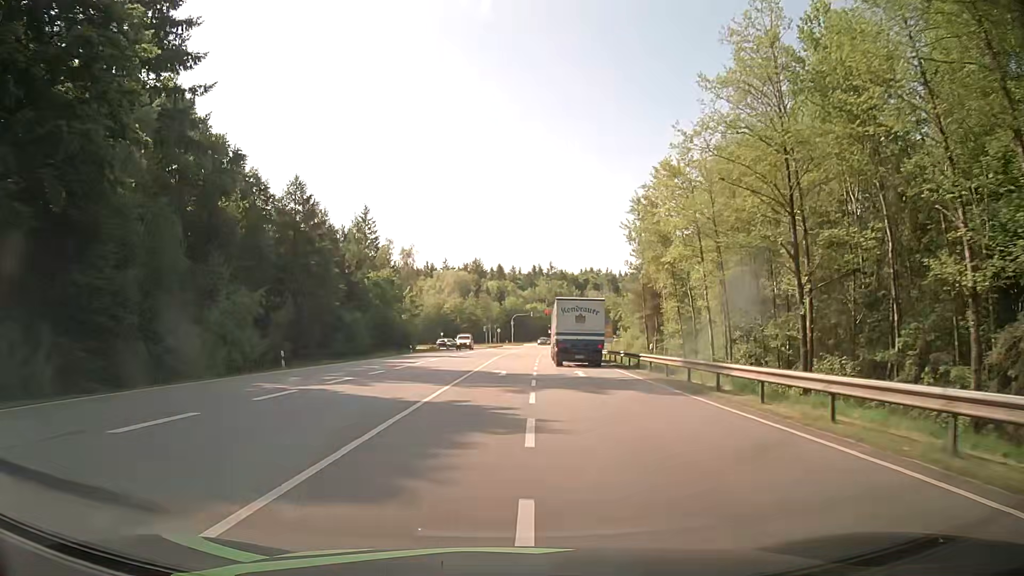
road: secondary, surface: asphalt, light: Day
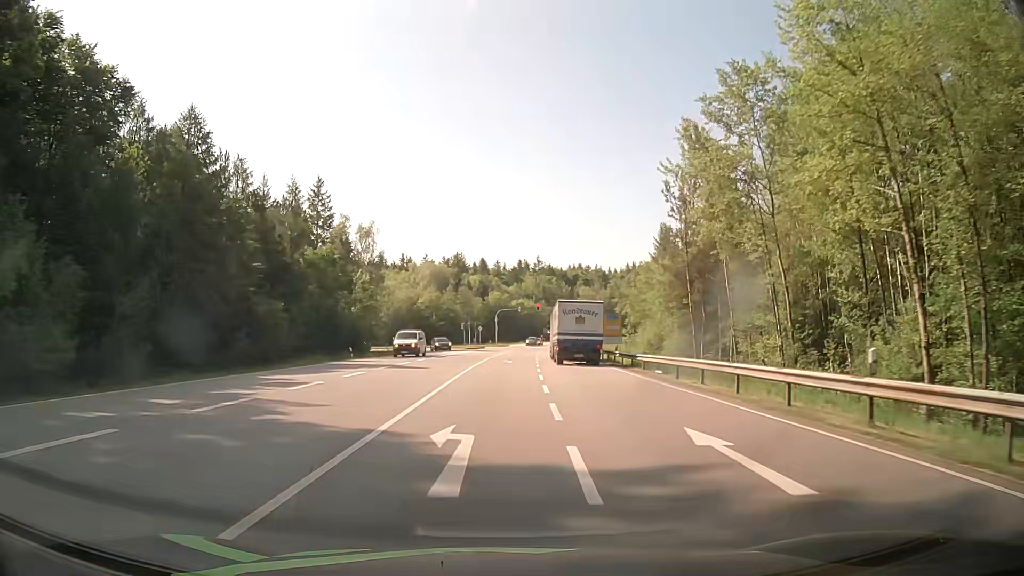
(+0.2, +20.7) m; +2°
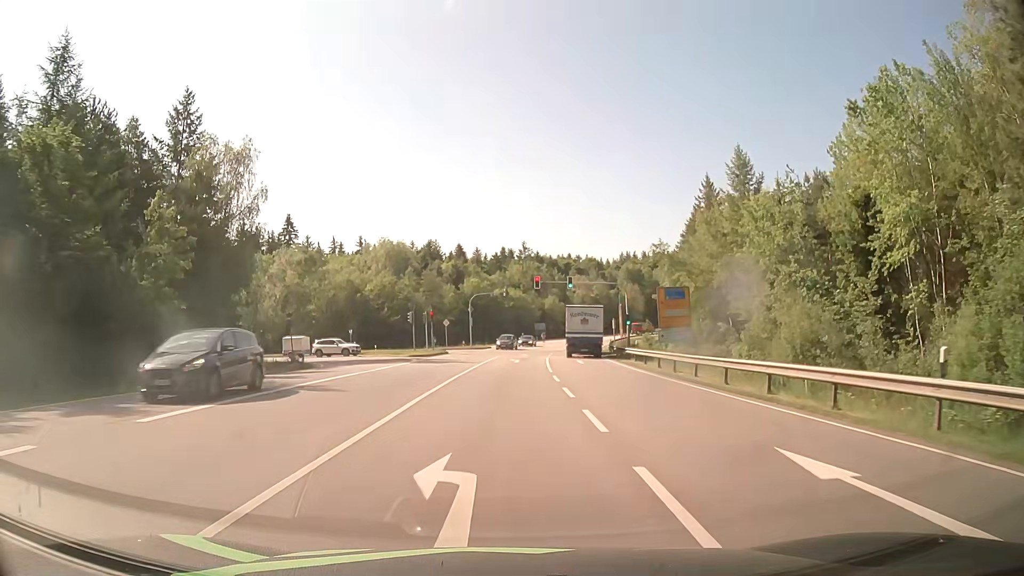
(+0.3, +37.3) m; 0°
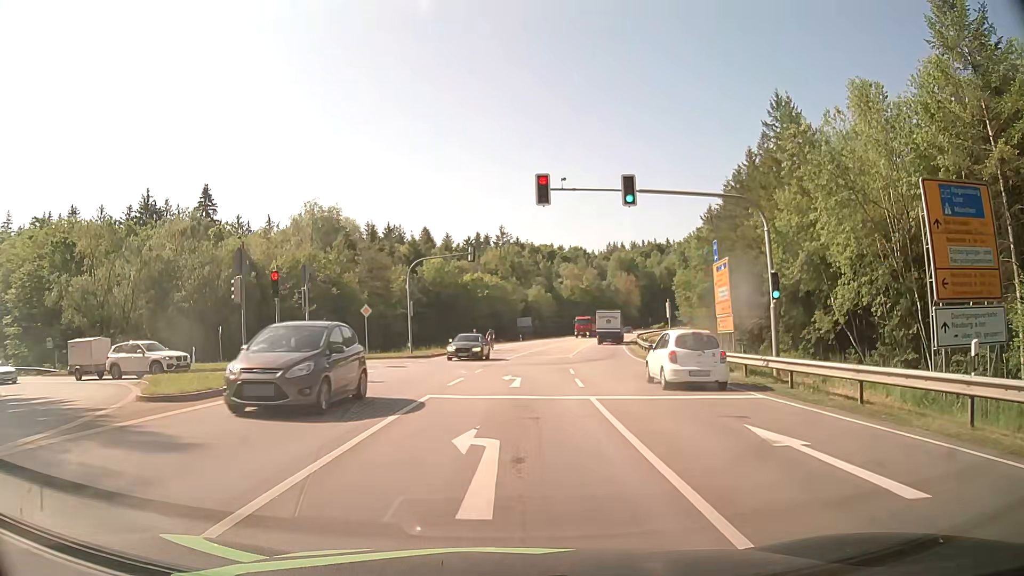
(+1.0, +32.1) m; +3°
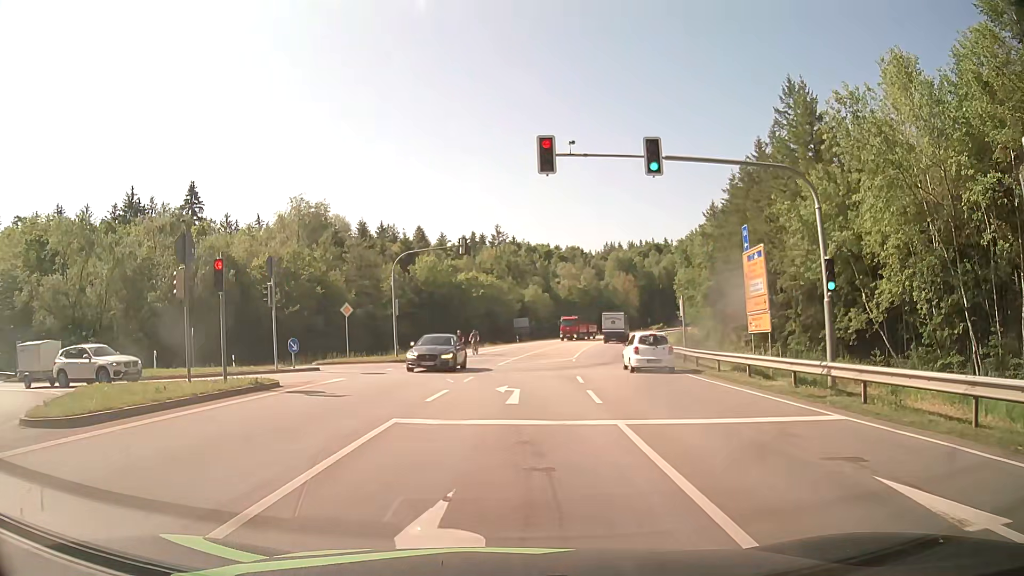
(0.0, +3.9) m; 0°
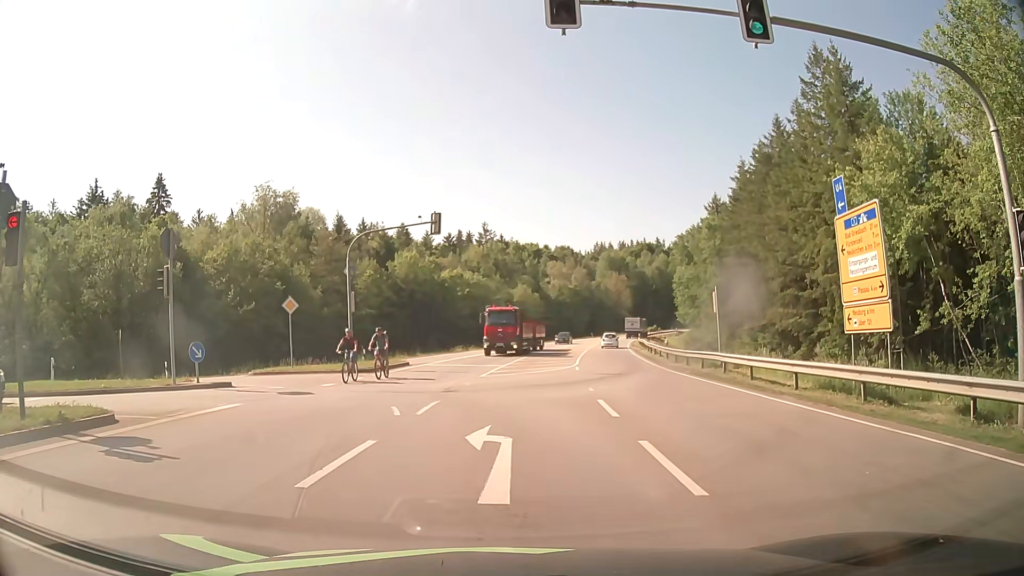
(+0.1, +7.4) m; +1°
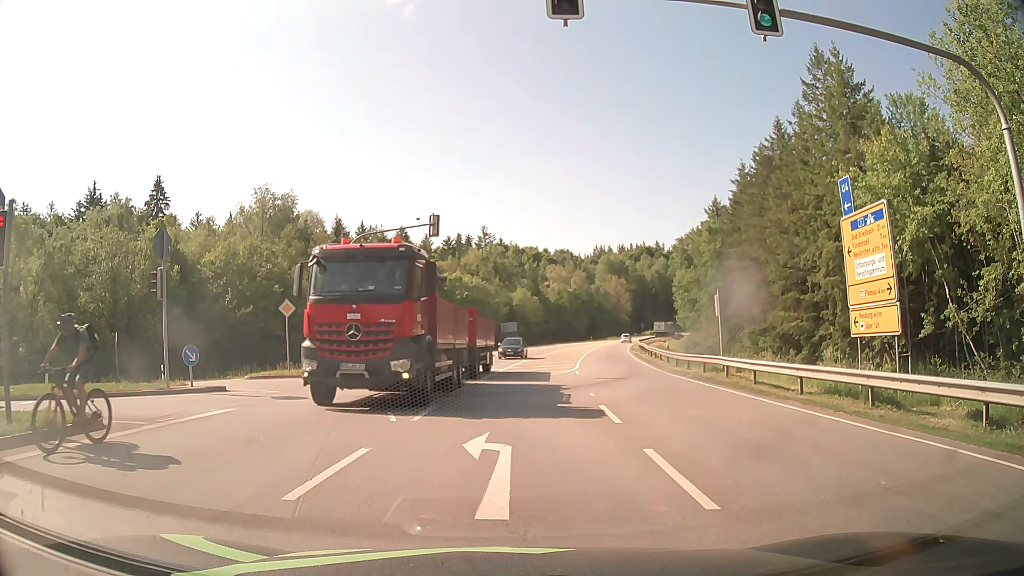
(0.0, +0.4) m; 0°
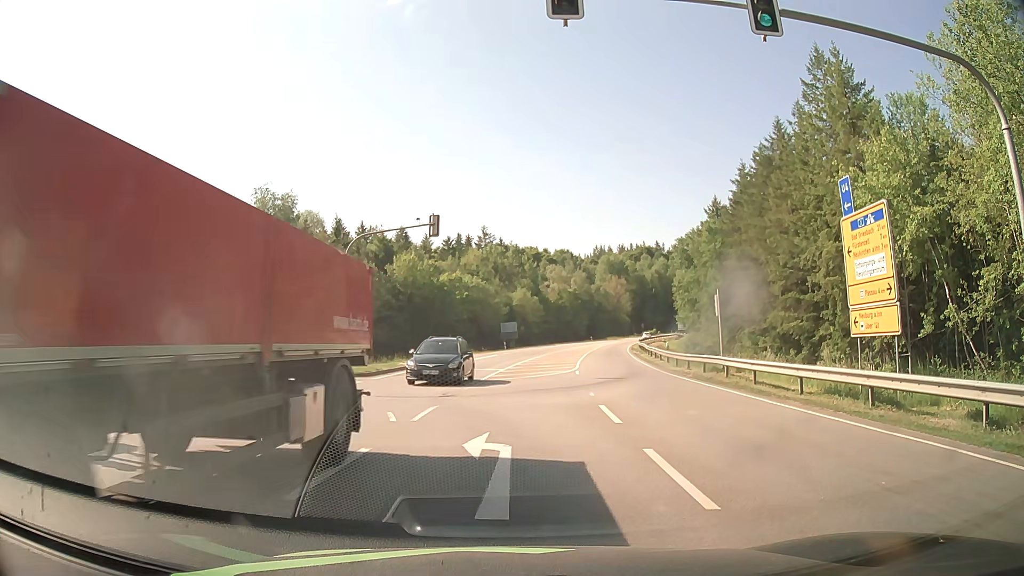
(0.0, 0.0) m; 0°
